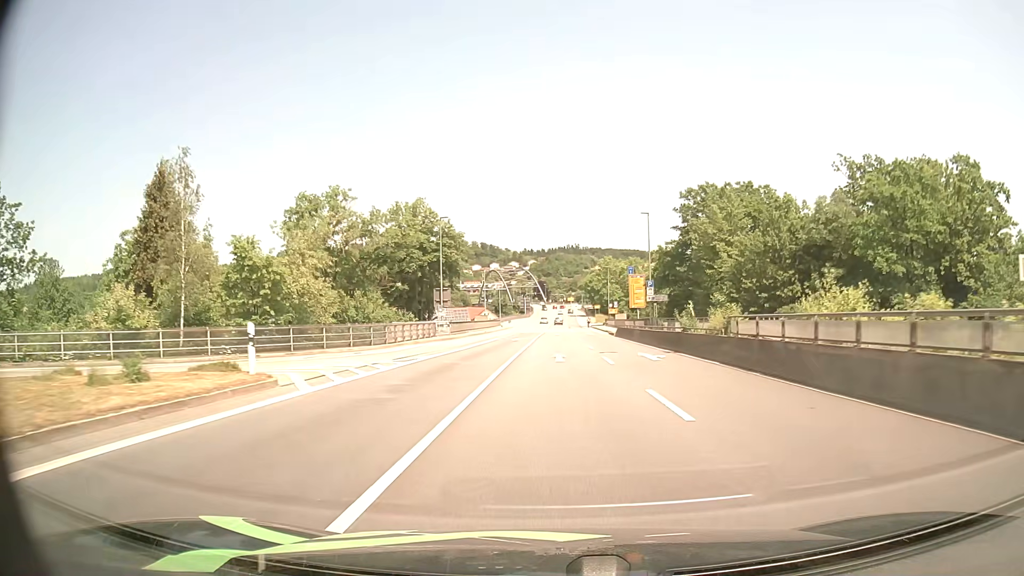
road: primary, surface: asphalt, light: Day
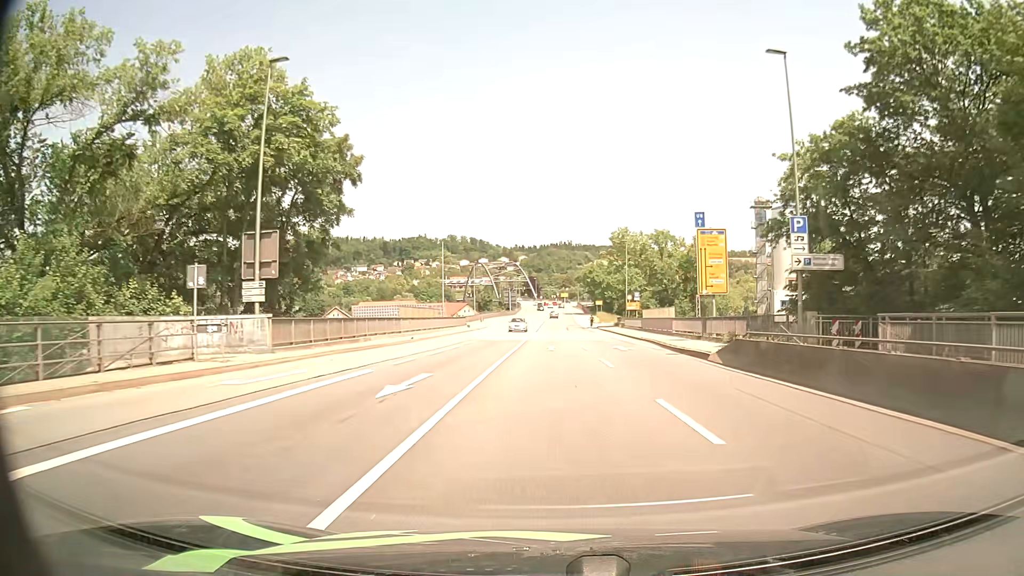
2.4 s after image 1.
(+0.1, +37.6) m; +1°
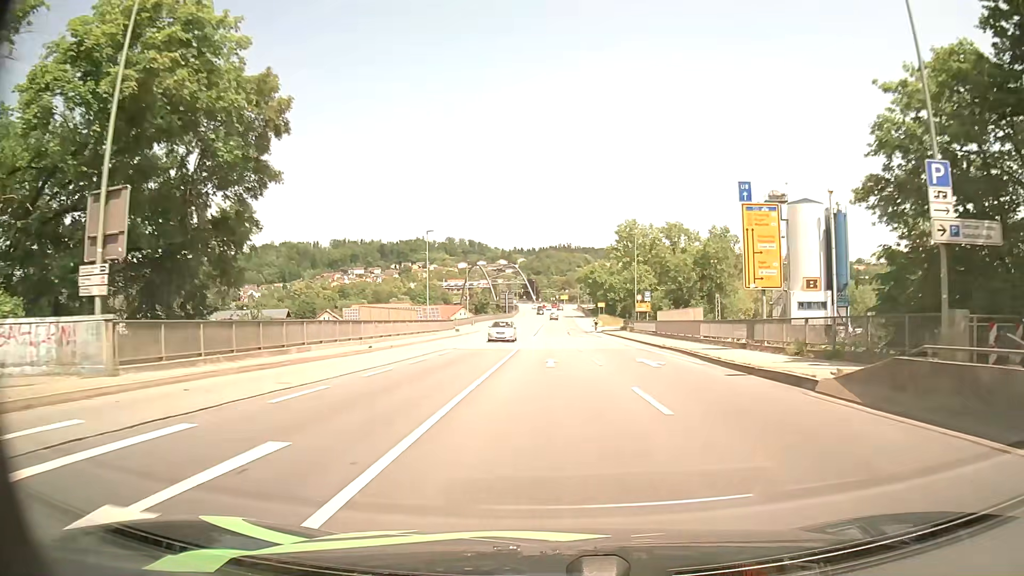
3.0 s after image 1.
(0.0, +9.2) m; 0°
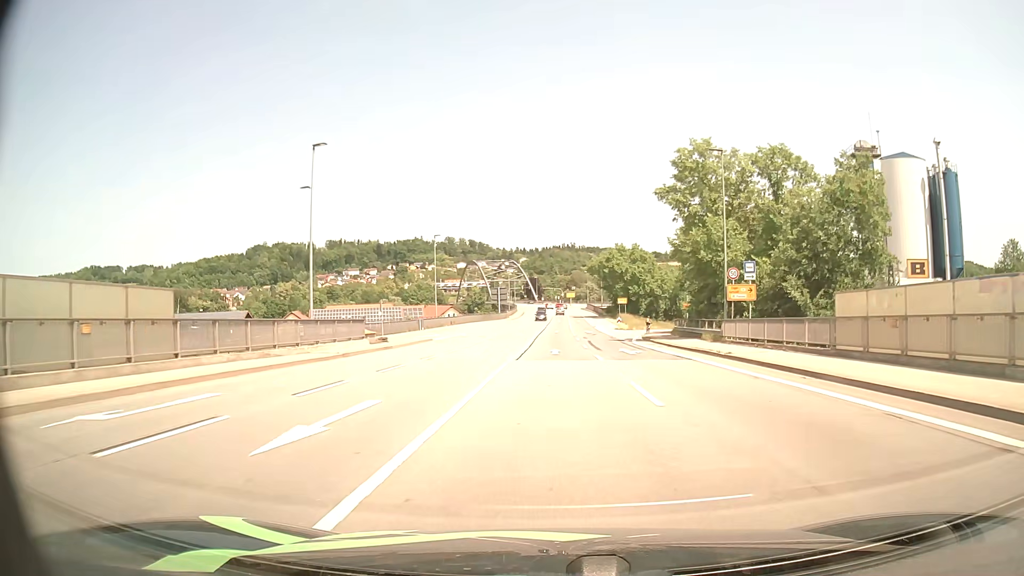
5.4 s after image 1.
(-0.3, +34.6) m; 0°
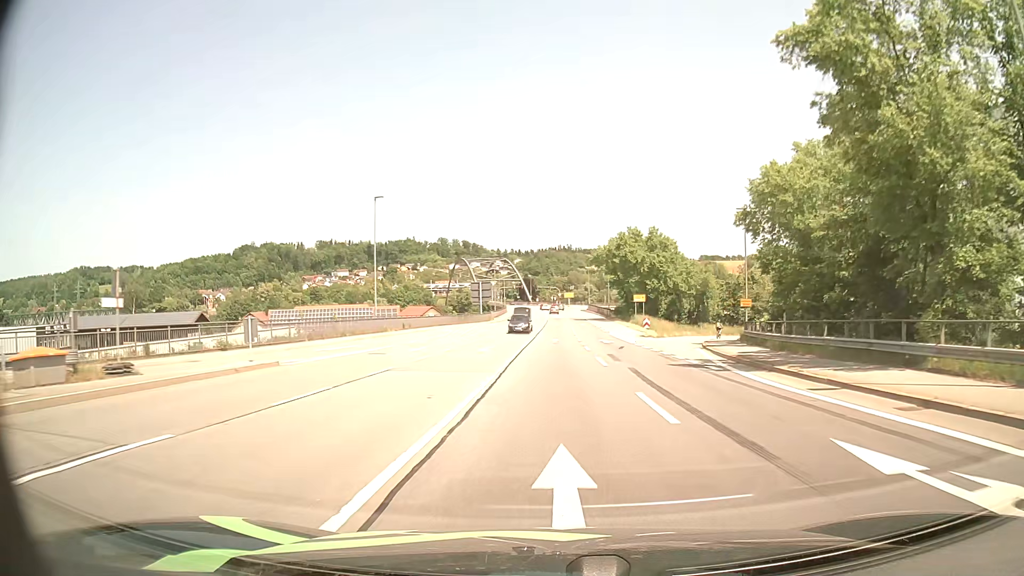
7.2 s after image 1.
(0.0, +25.7) m; 0°
